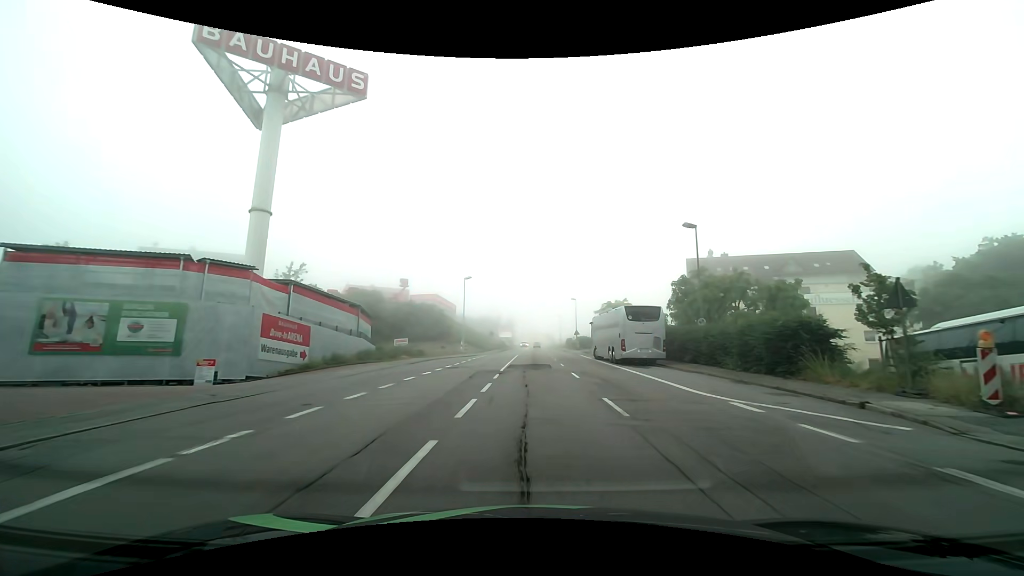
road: tertiary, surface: asphalt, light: Day
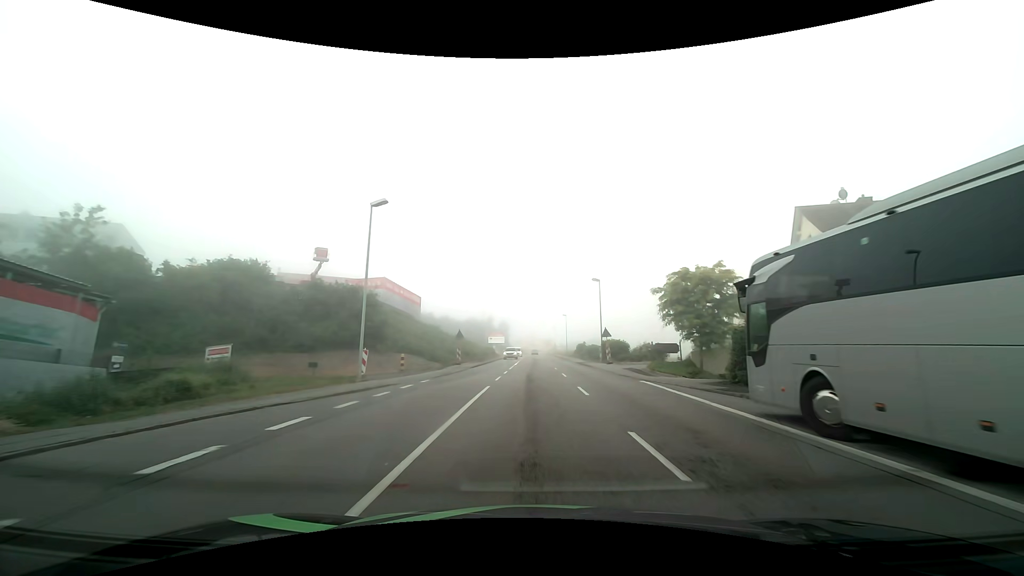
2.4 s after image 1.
(-0.1, +30.4) m; 0°
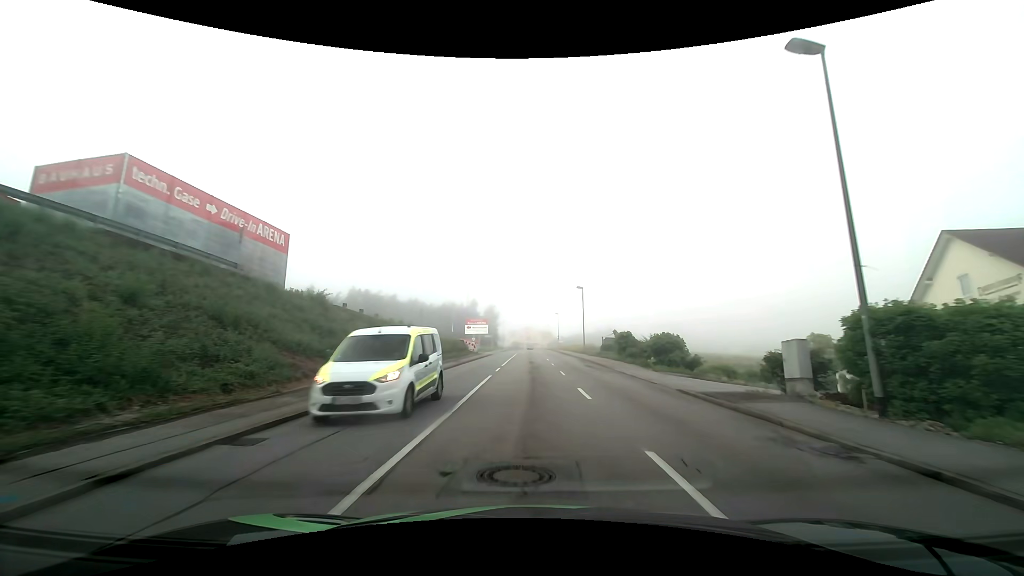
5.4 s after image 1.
(+0.2, +38.1) m; +1°
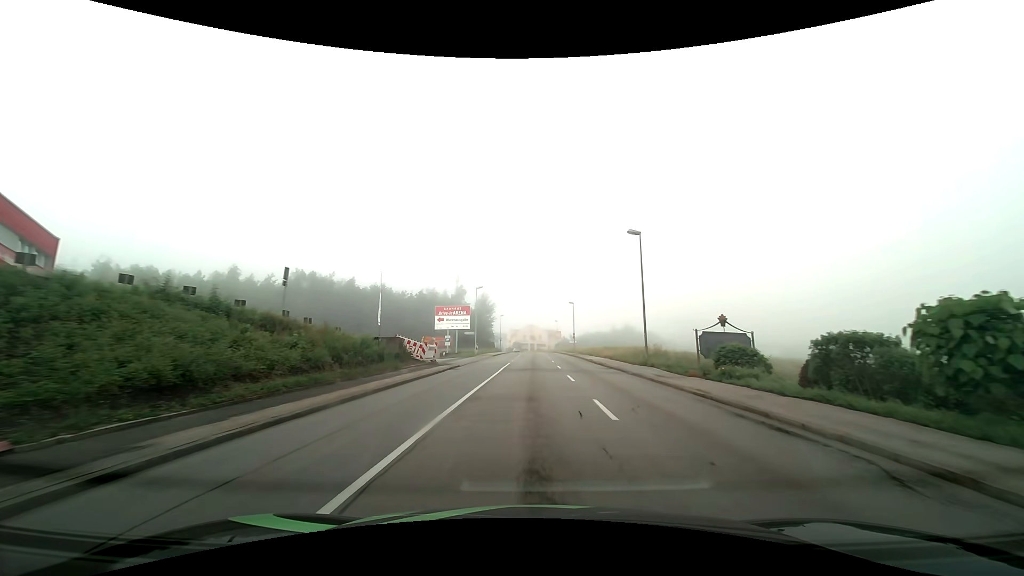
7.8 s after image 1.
(0.0, +30.6) m; -1°
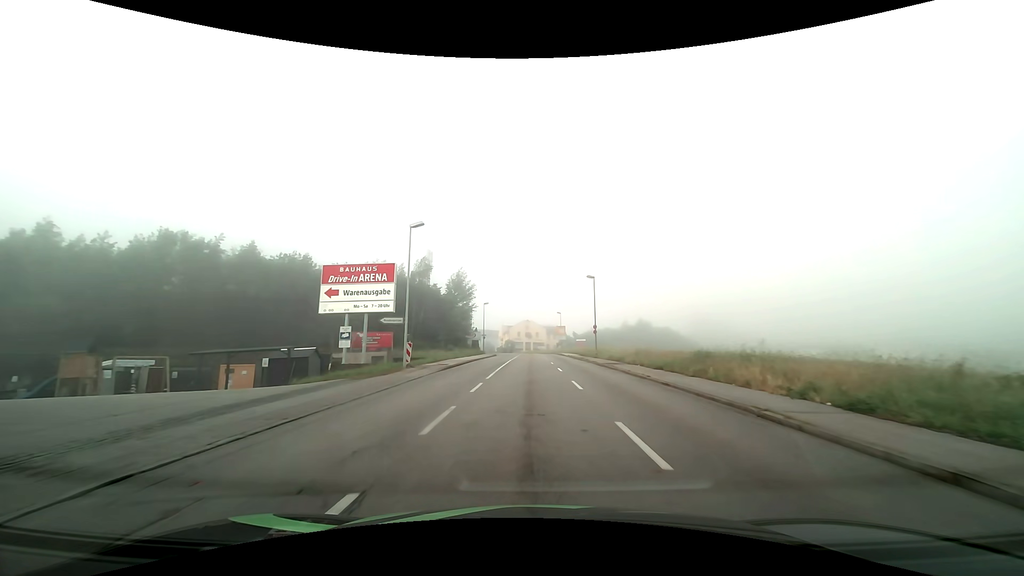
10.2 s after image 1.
(+0.1, +30.6) m; +1°
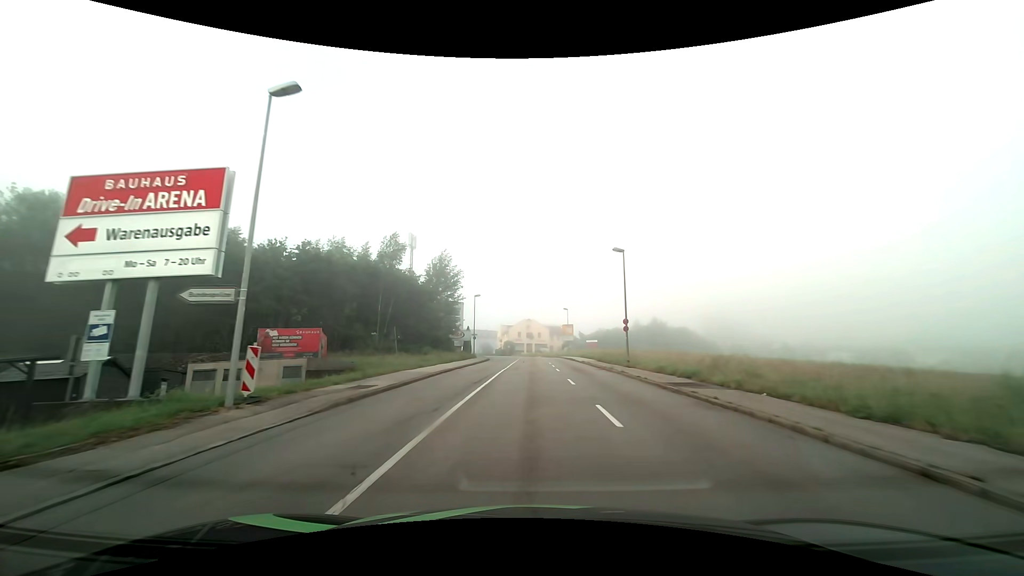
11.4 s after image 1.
(-0.1, +15.3) m; 0°
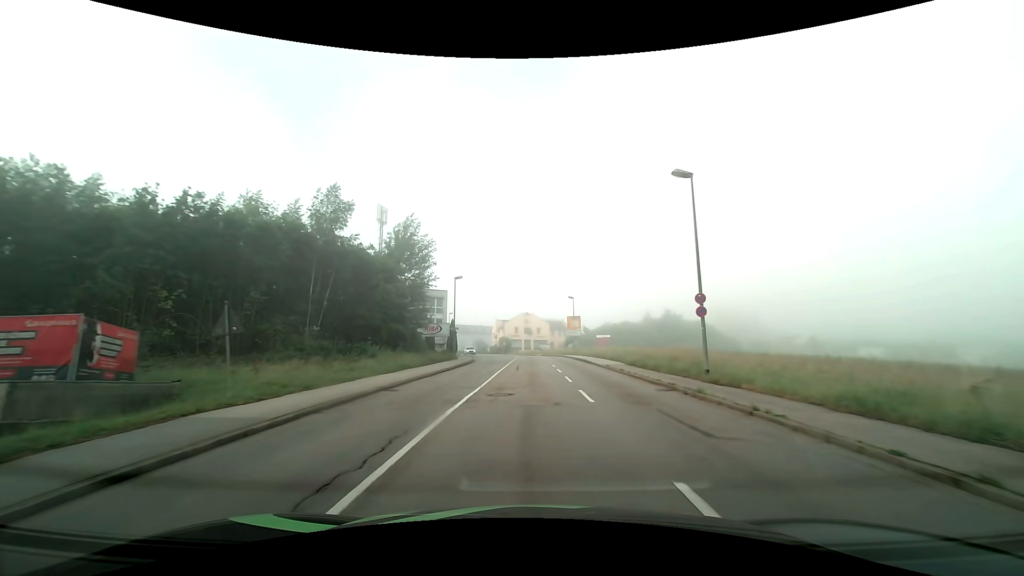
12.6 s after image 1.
(0.0, +15.3) m; 0°
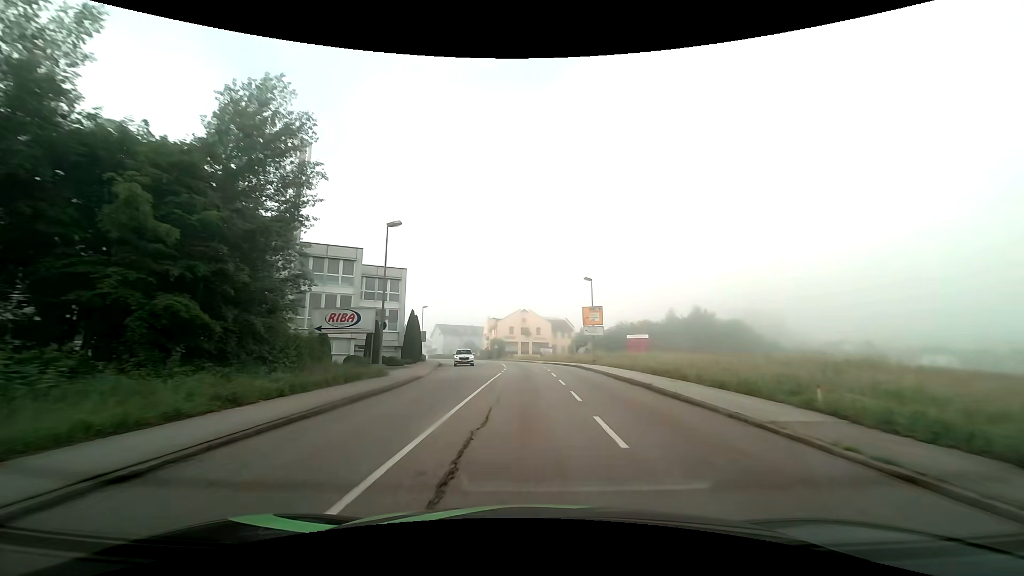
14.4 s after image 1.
(0.0, +23.0) m; 0°
(0, +10) (0, +20) (0, +30) (-1, +40) (-1, +50) (-3, +60) (-4, +70) (-7, +79) (-10, +89) (-14, +98) m
